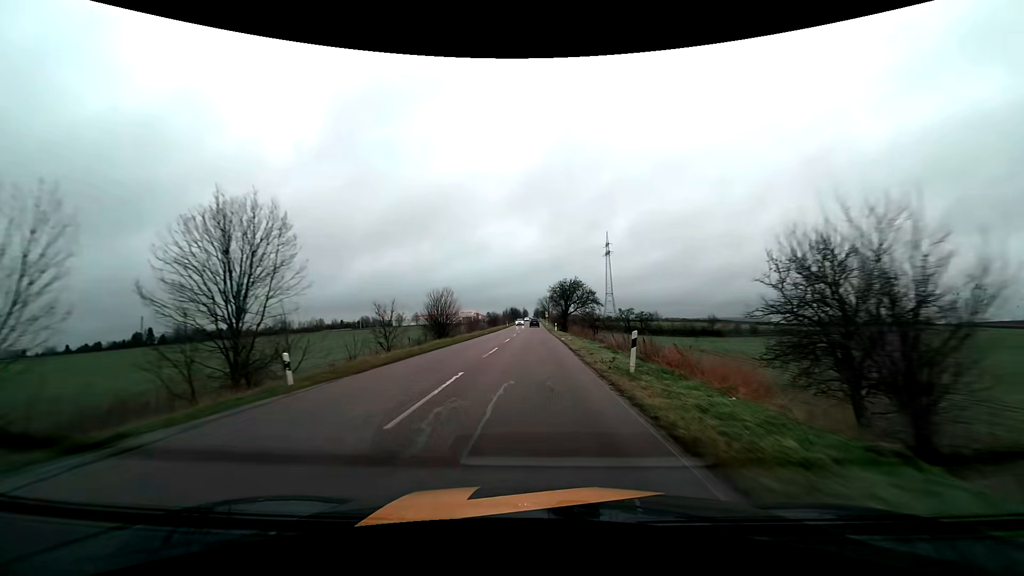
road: tertiary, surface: asphalt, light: Day
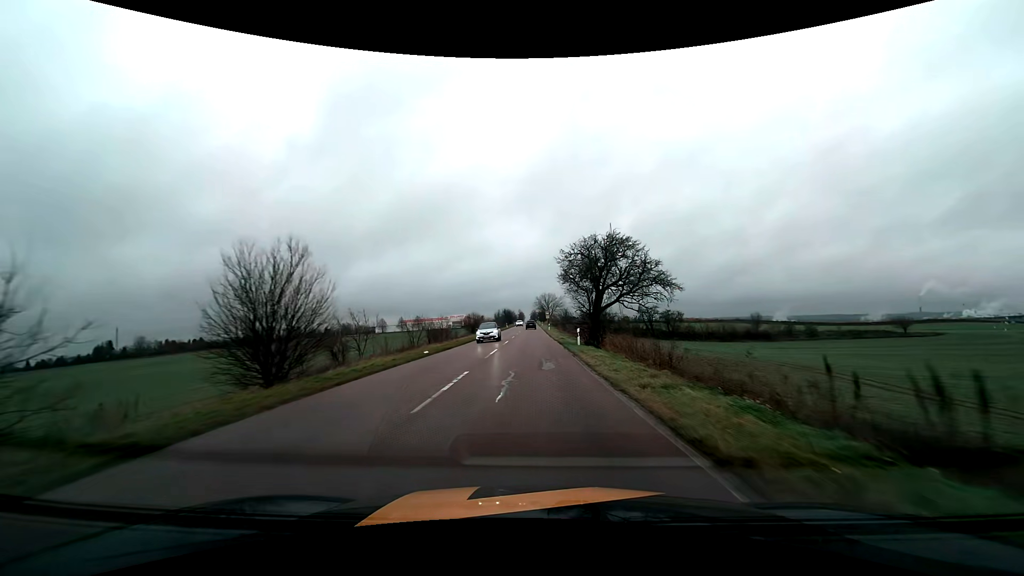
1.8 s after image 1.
(+0.2, +34.7) m; 0°
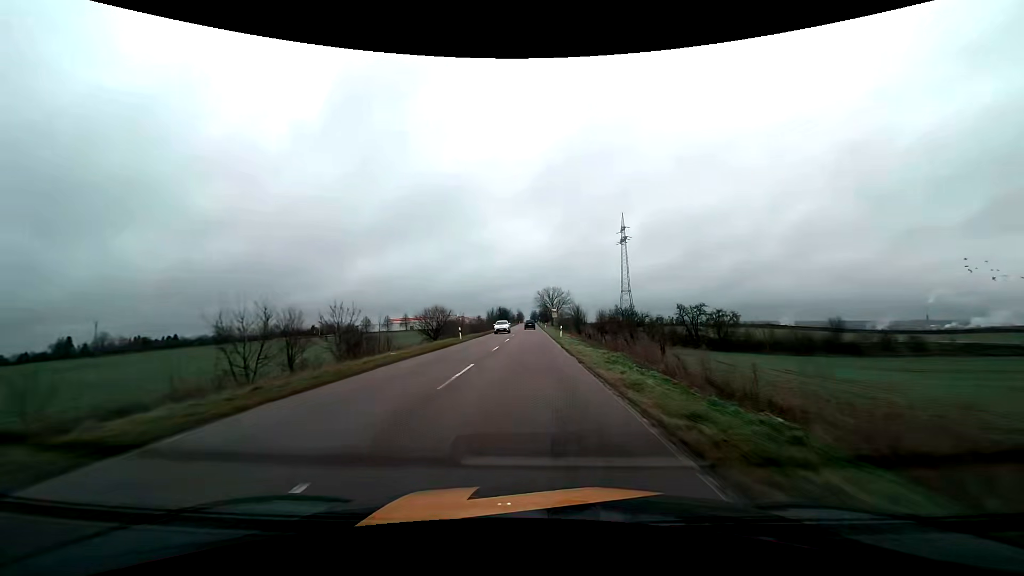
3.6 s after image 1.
(+0.2, +33.9) m; 0°
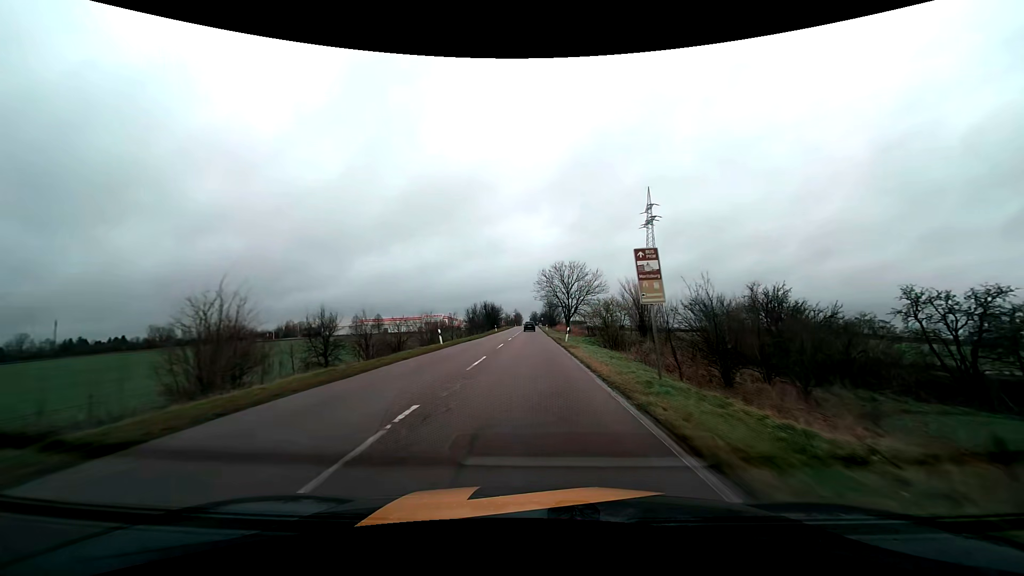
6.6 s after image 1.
(-0.2, +56.2) m; 0°
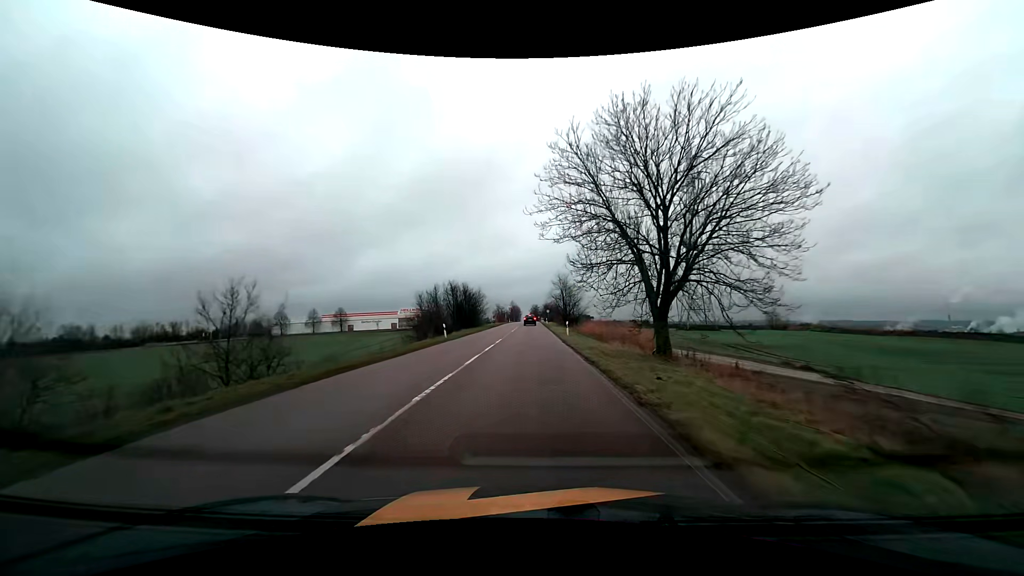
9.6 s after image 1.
(-0.1, +51.2) m; 0°
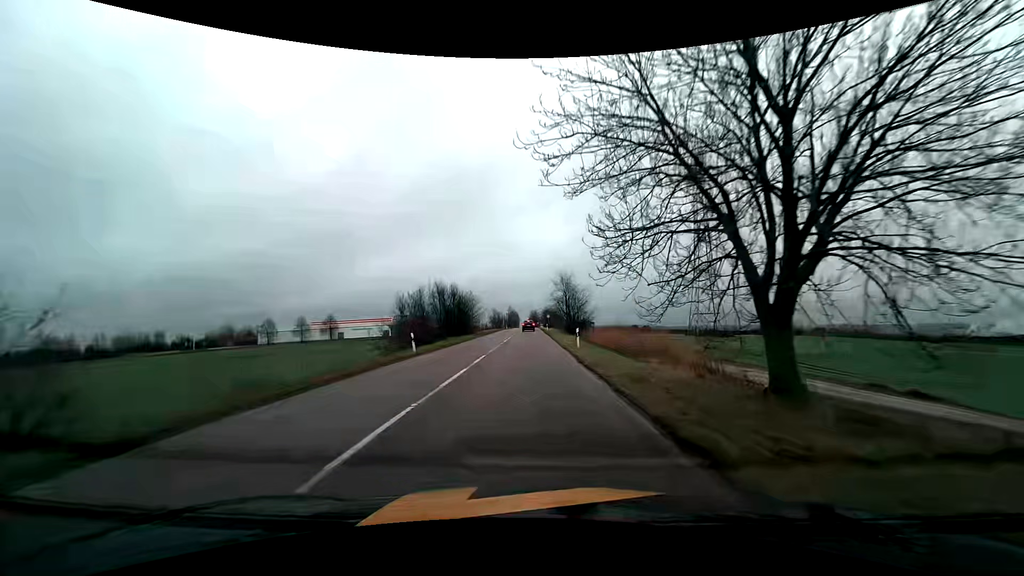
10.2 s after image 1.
(0.0, +9.3) m; 0°
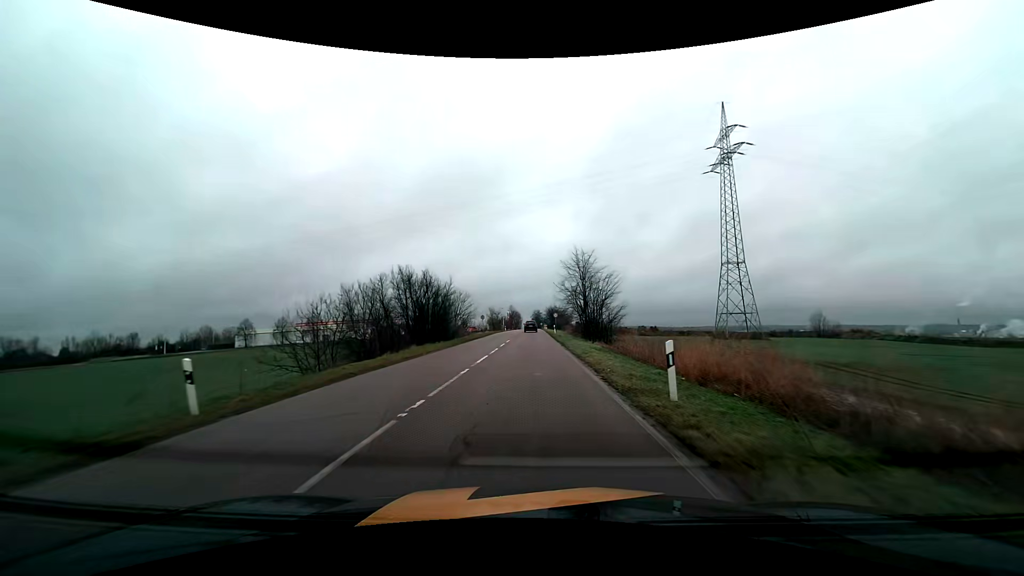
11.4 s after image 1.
(0.0, +17.9) m; 0°
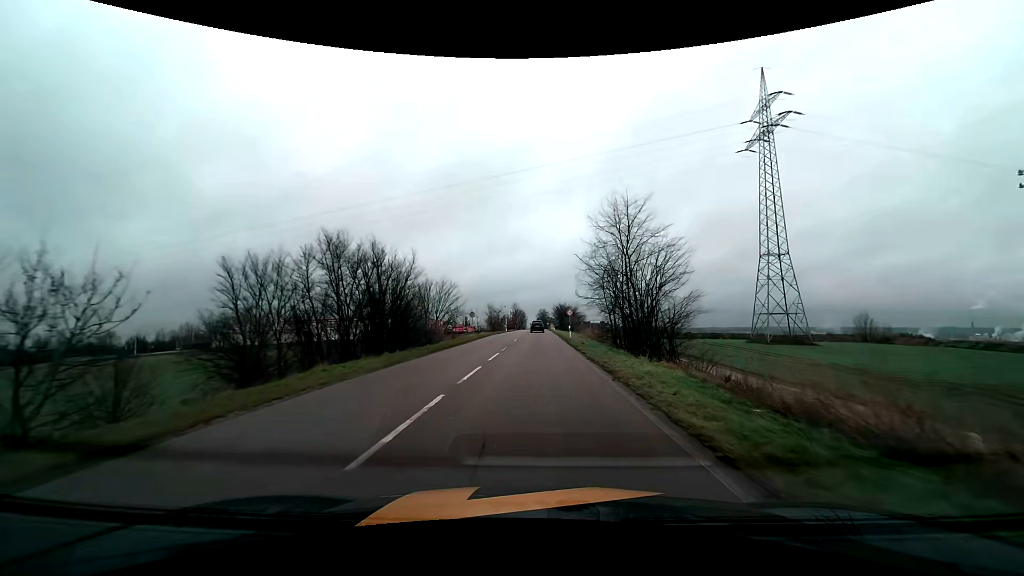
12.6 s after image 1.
(-0.2, +17.0) m; -1°
(0, +10) (0, +20) (0, +30) (0, +40) (0, +50) (+1, +60) (+1, +70) (+1, +80) (+1, +90) (+1, +100) m
